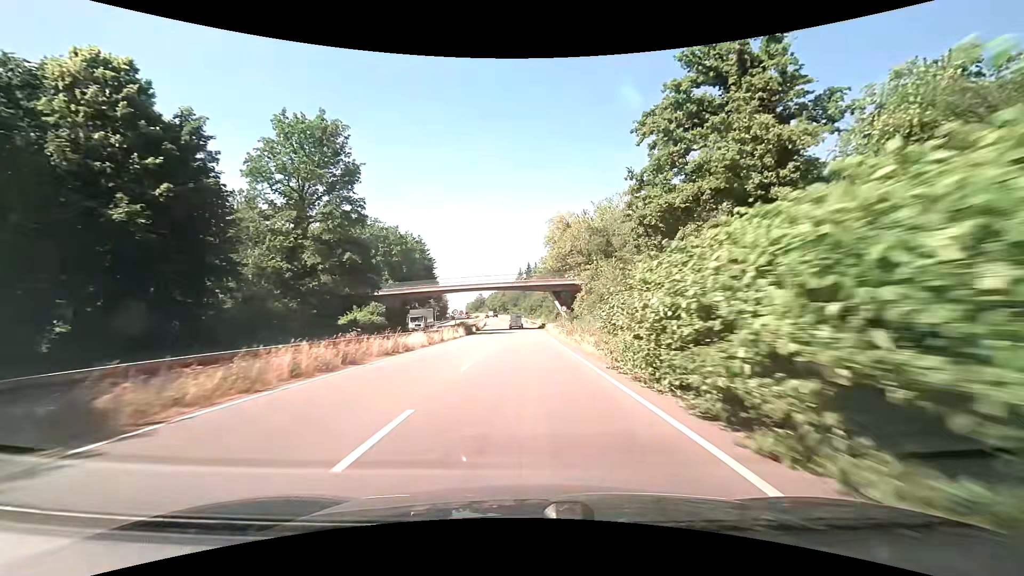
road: trunk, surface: asphalt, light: Day
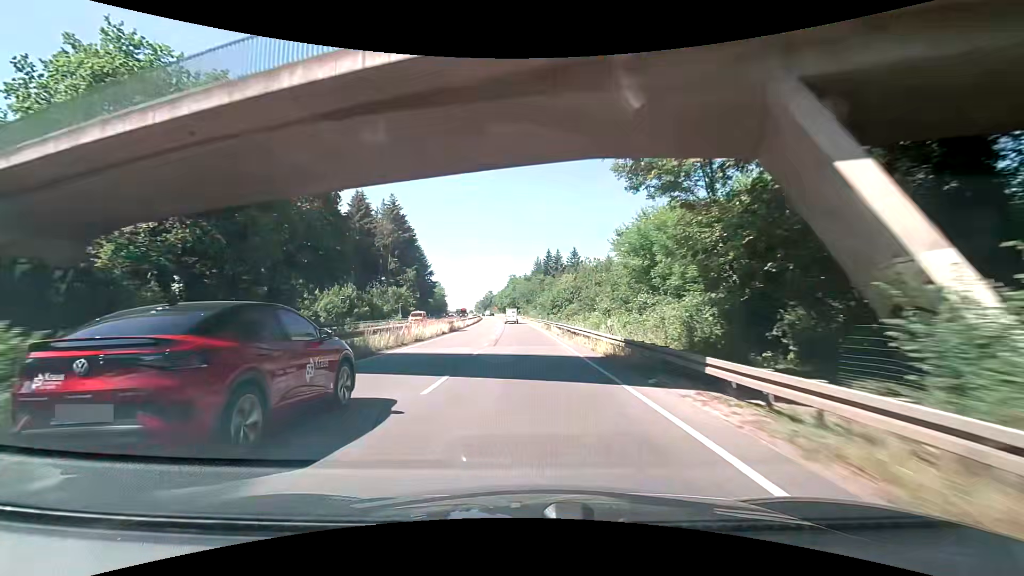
(-0.7, +58.9) m; -2°
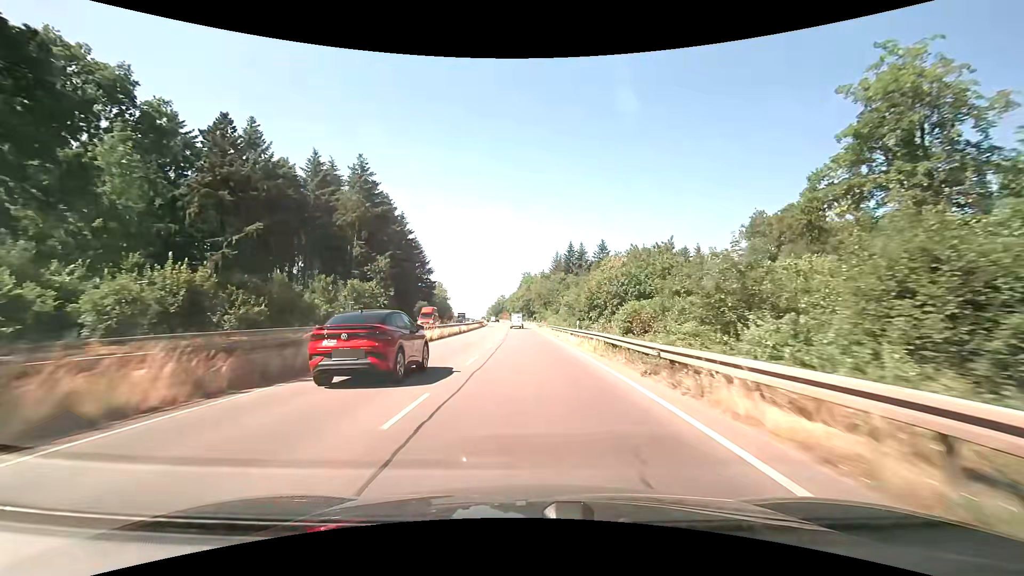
(-0.5, +35.5) m; -1°
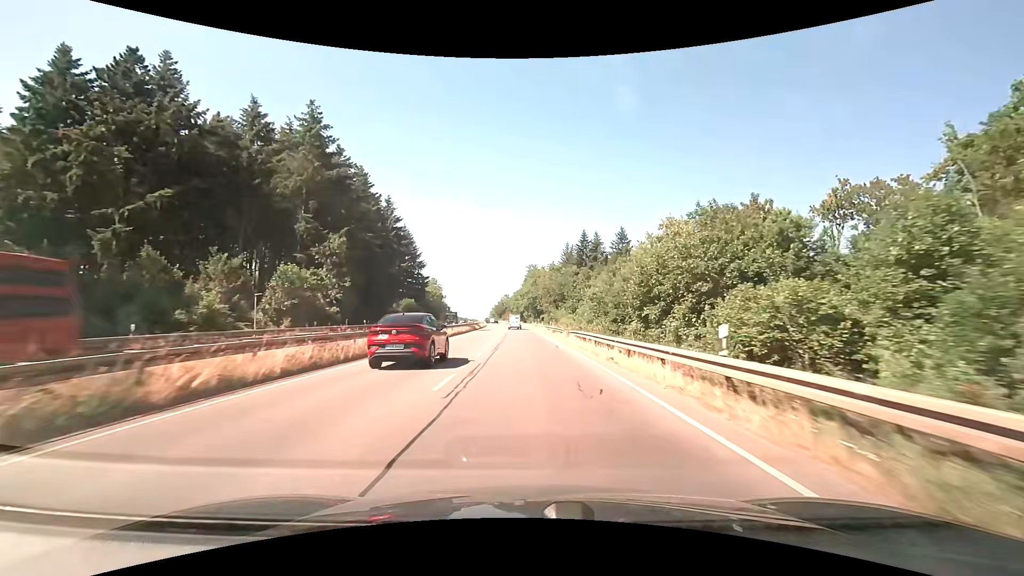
(-0.3, +23.6) m; -1°
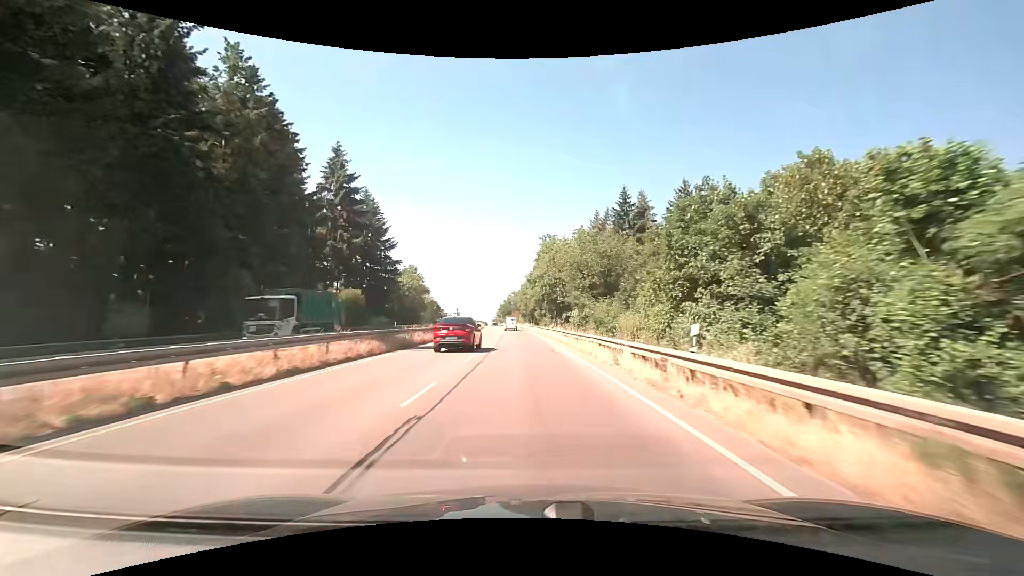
(-0.6, +46.9) m; -1°
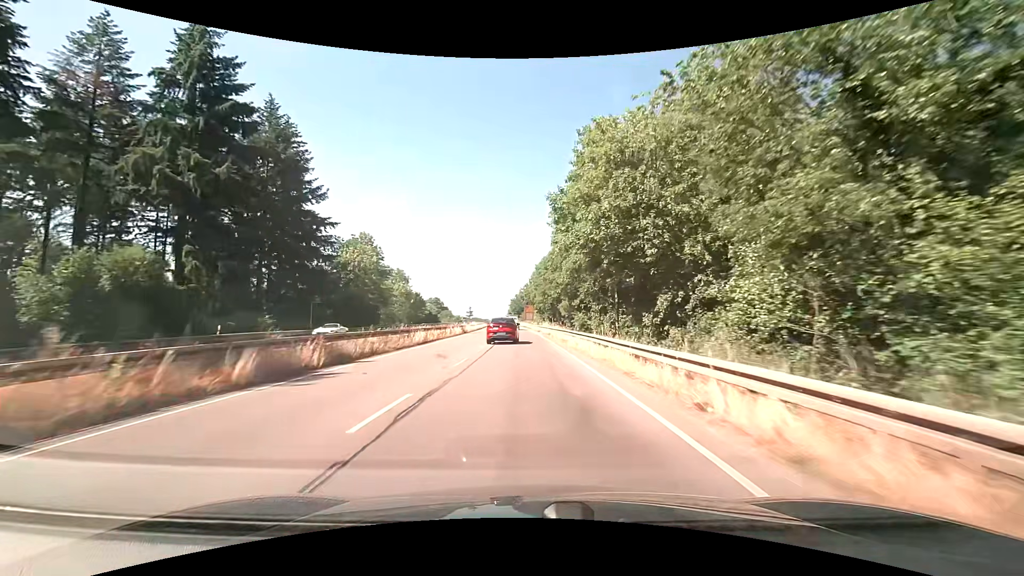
(-0.6, +47.2) m; -2°
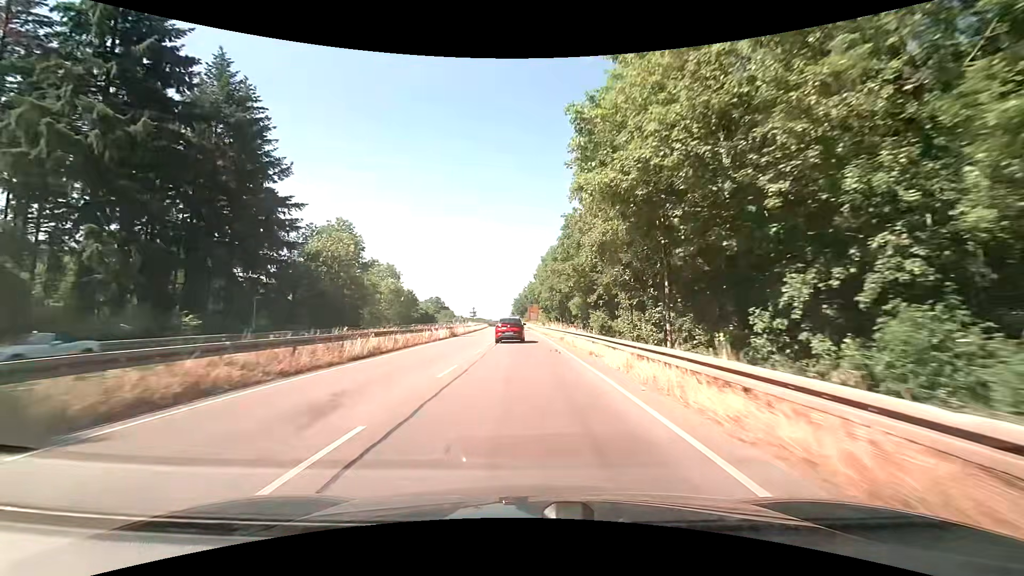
(-0.1, +11.9) m; -1°
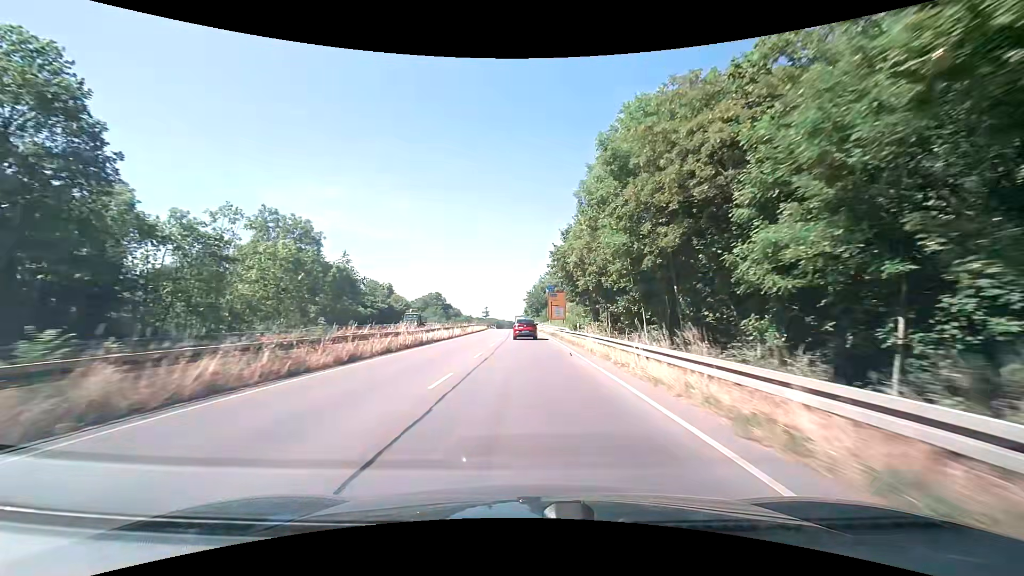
(-0.4, +47.7) m; -1°
(0, +10) (0, +20) (0, +30) (0, +40) (-1, +50) (-1, +60) (-1, +70) (-1, +80) (-2, +90) (-2, +100) m
